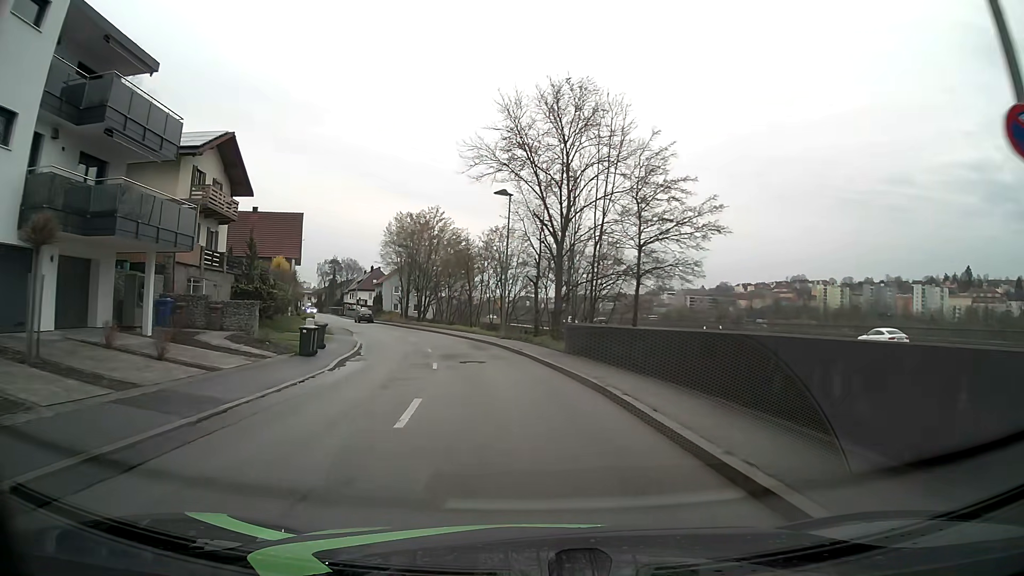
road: tertiary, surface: asphalt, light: Day
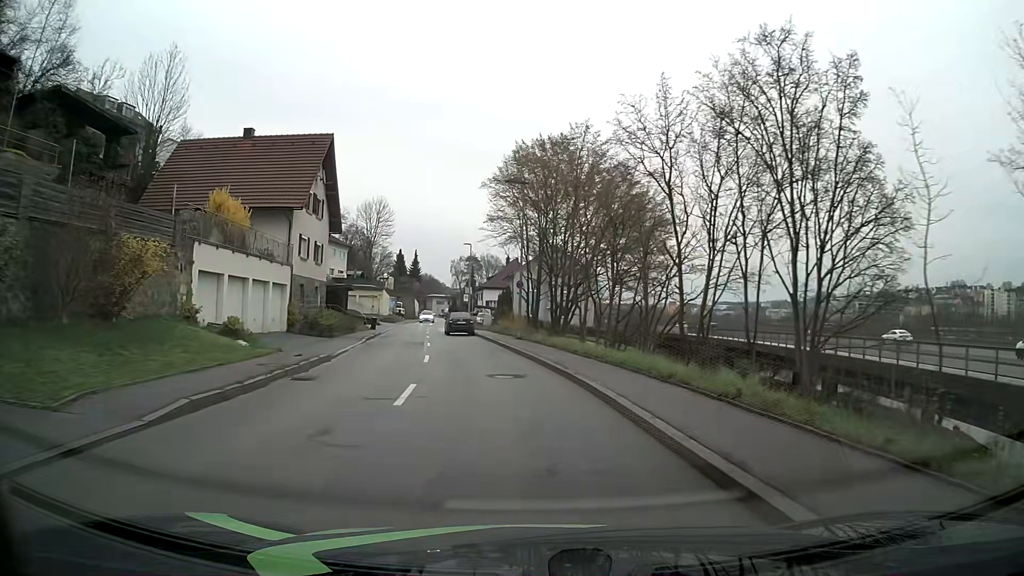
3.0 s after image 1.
(-4.0, +34.0) m; -14°
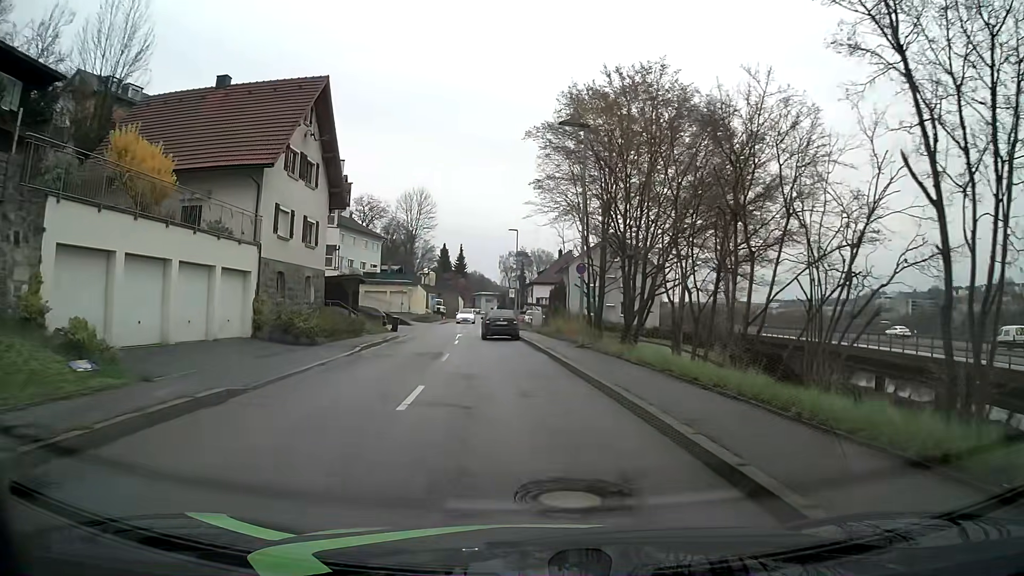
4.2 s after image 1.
(-0.3, +9.7) m; -4°
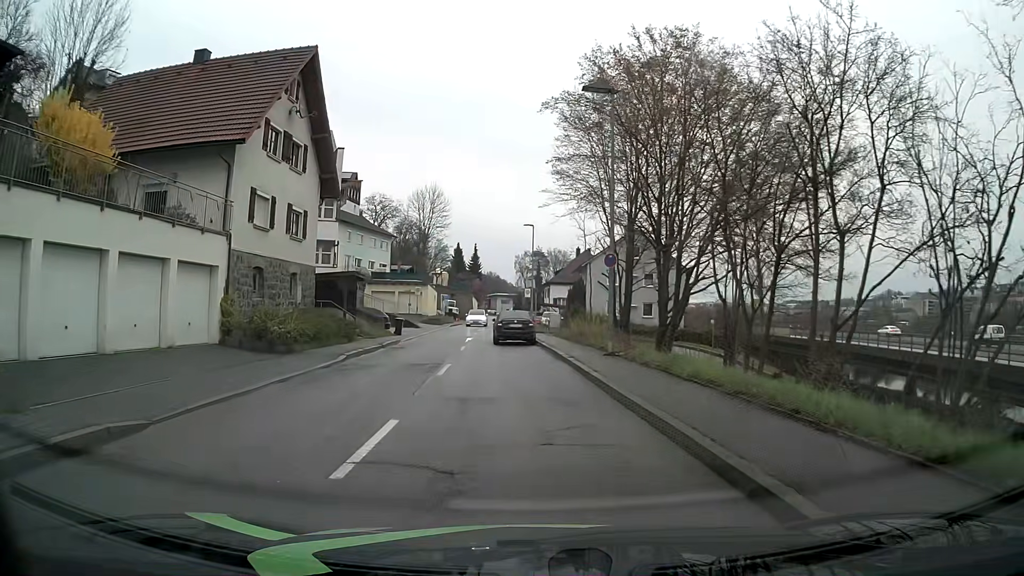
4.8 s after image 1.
(-0.1, +3.7) m; -1°
